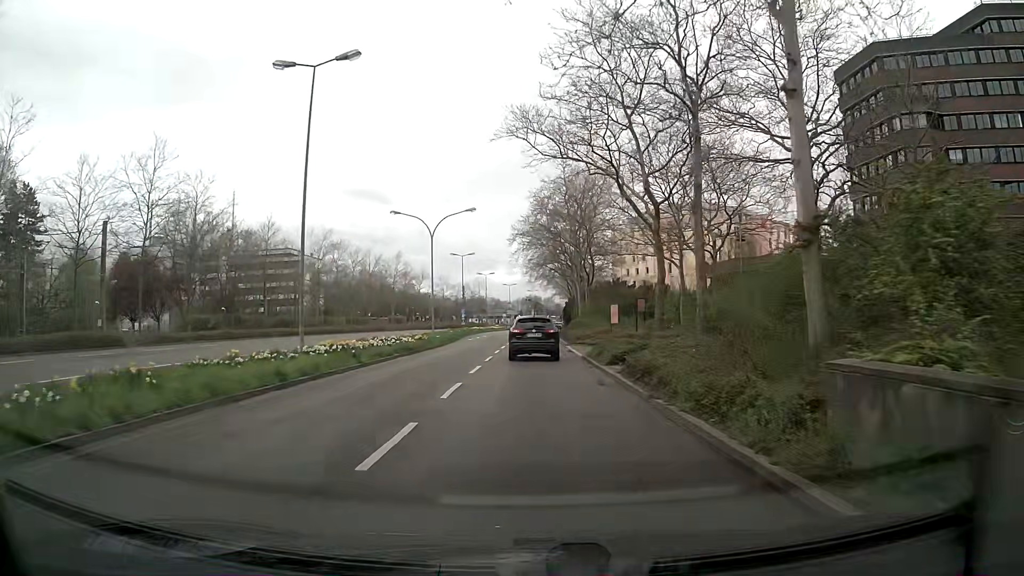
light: Day
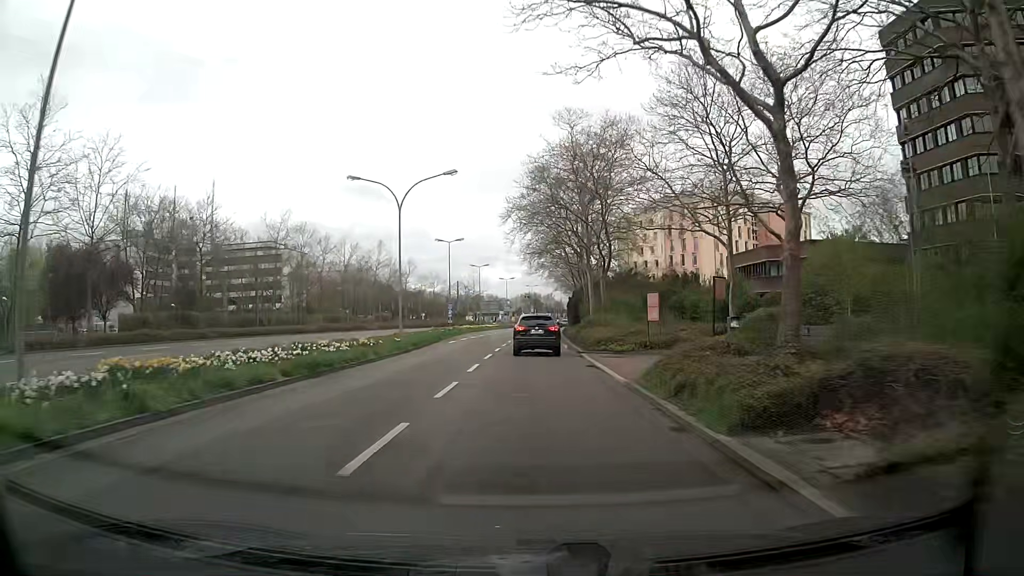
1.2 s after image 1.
(0.0, +12.4) m; 0°
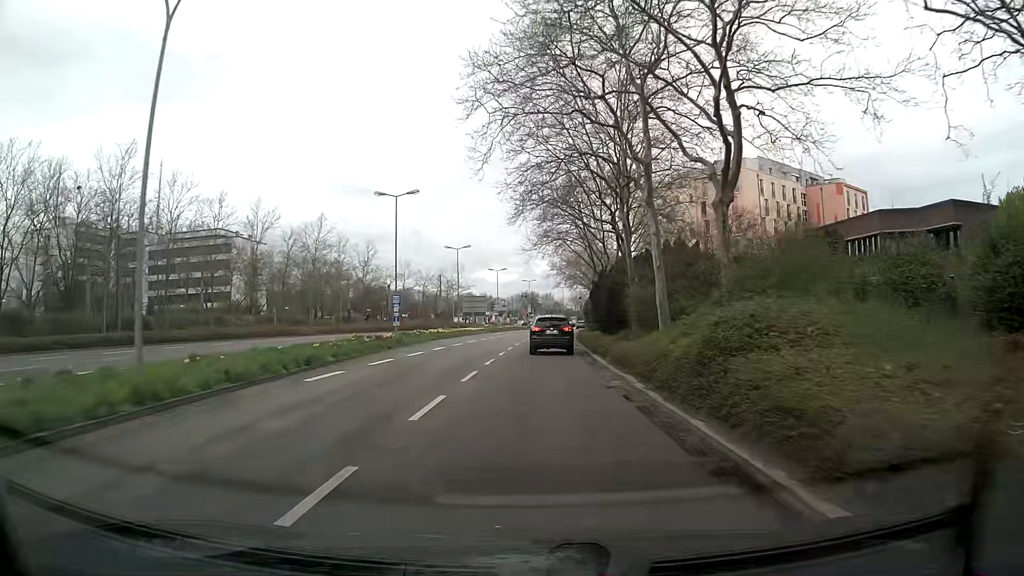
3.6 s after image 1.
(+0.1, +26.9) m; 0°
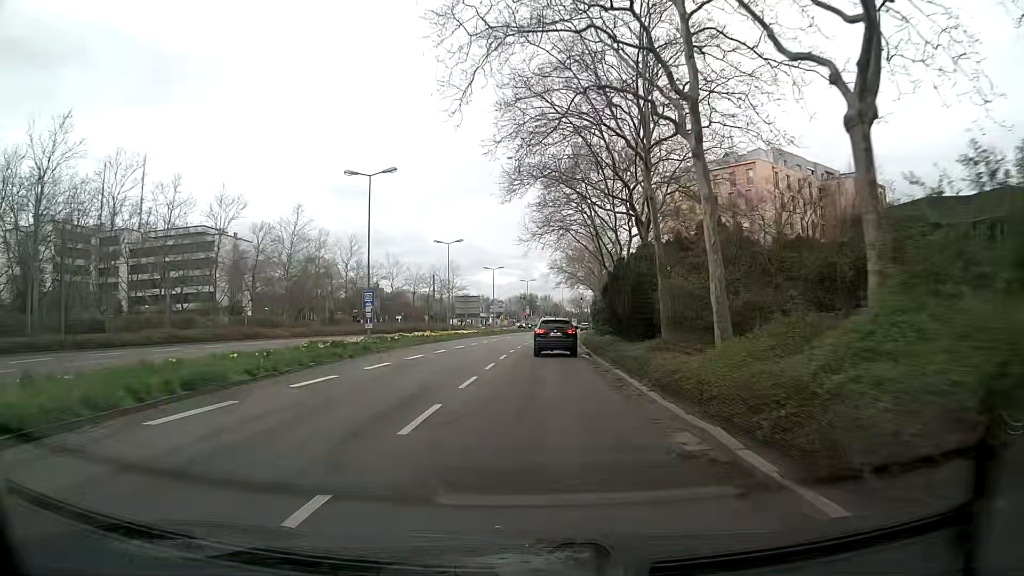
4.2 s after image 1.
(0.0, +7.0) m; 0°
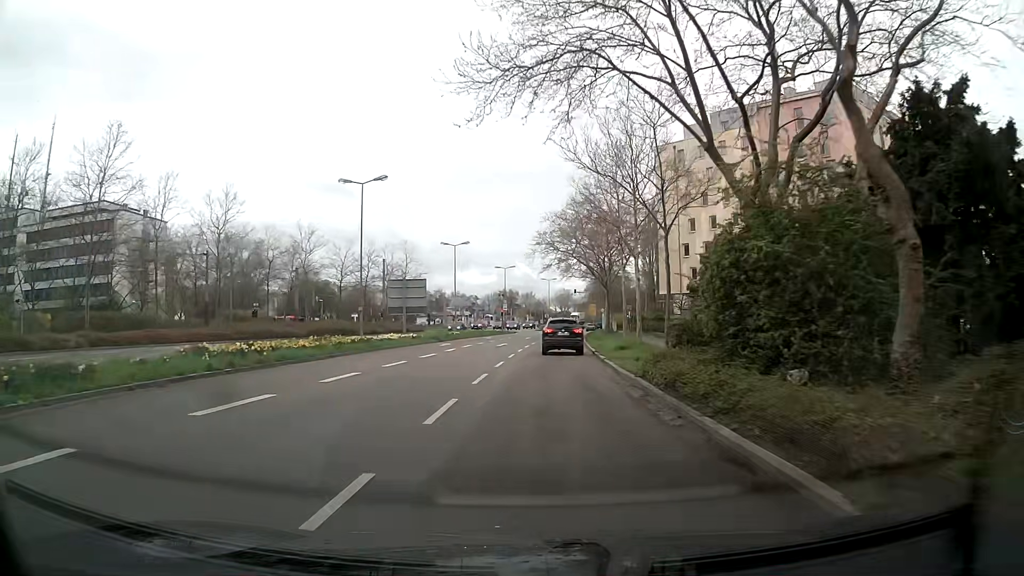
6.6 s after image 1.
(+0.4, +29.2) m; +2°
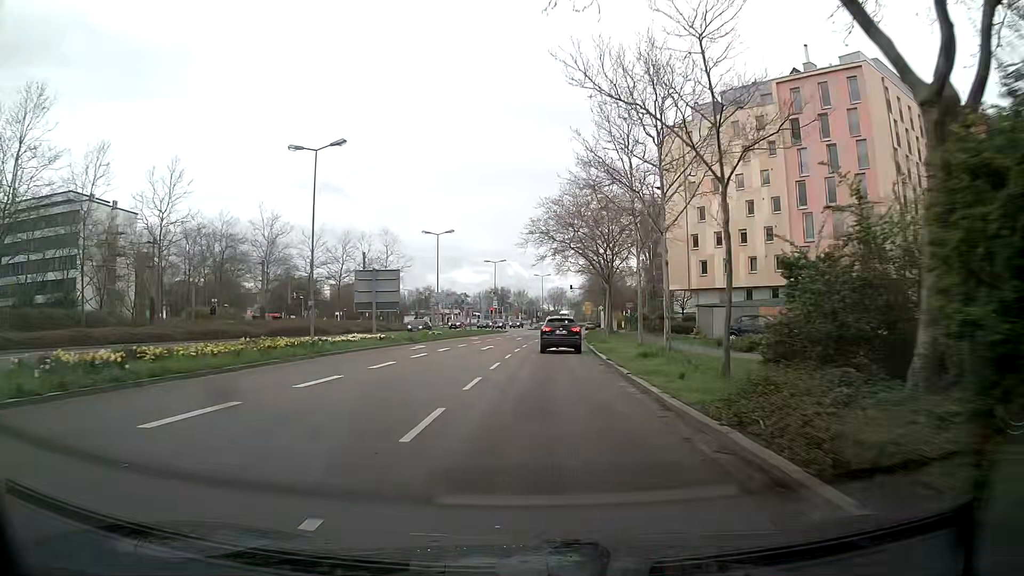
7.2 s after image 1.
(0.0, +7.6) m; +1°
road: secondary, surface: asphalt
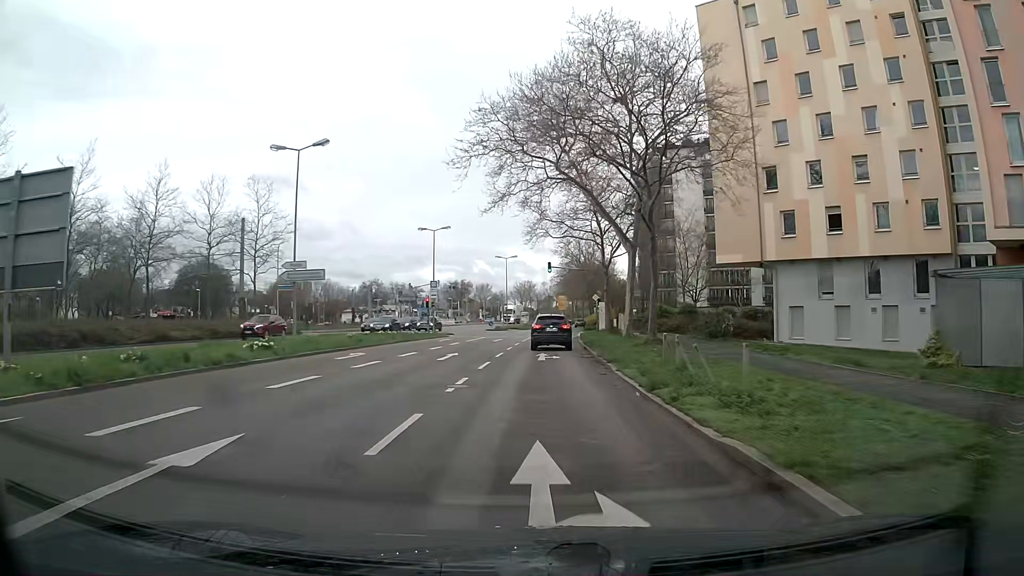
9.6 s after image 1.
(+0.6, +30.7) m; +3°
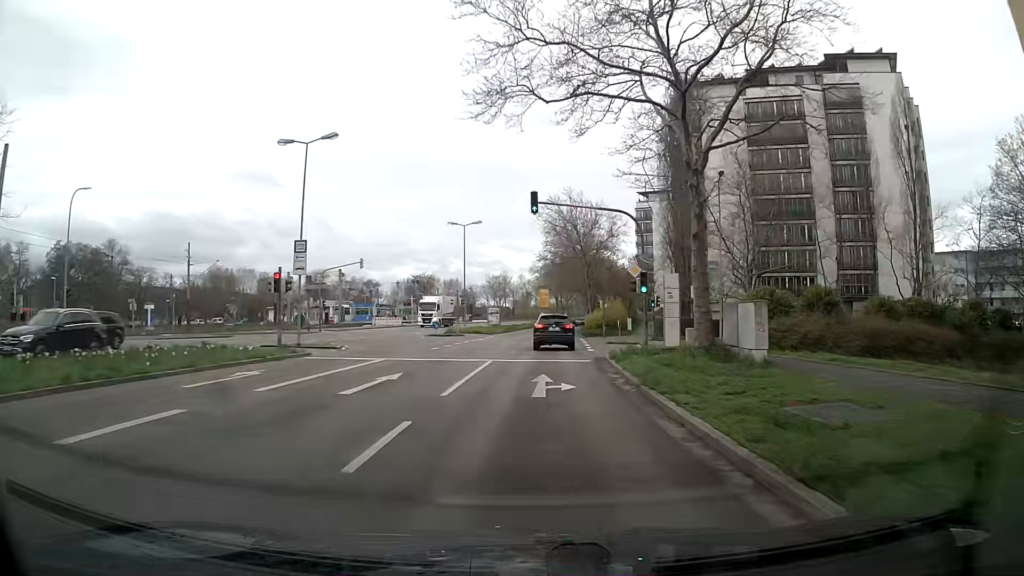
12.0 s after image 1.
(+0.2, +30.8) m; +2°
(0, +10) (0, +20) (+1, +30) (+1, +40) (+2, +50) (+2, +60) (+3, +70) (+4, +80) (+5, +90) (+6, +100) m
